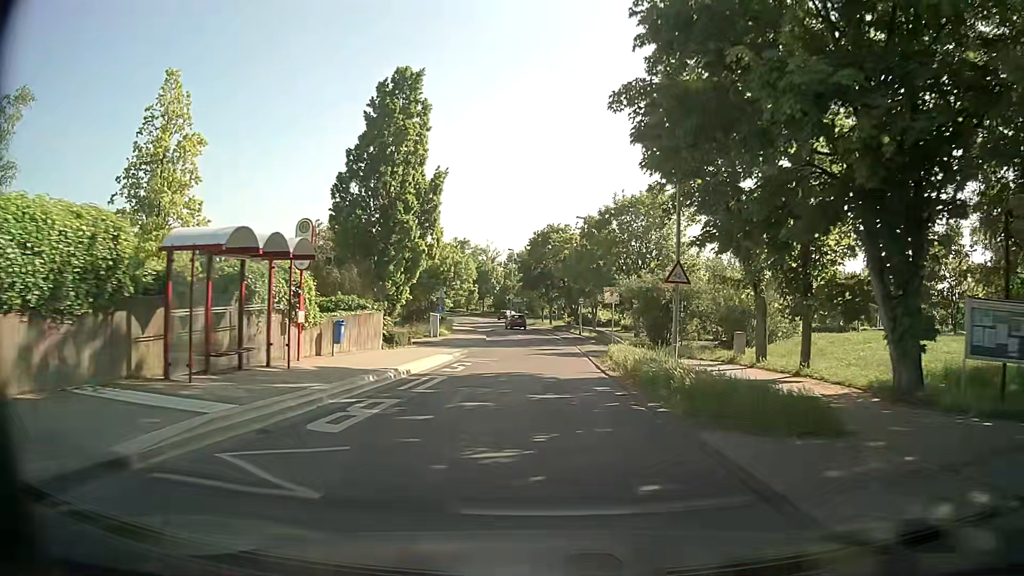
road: tertiary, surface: asphalt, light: Day
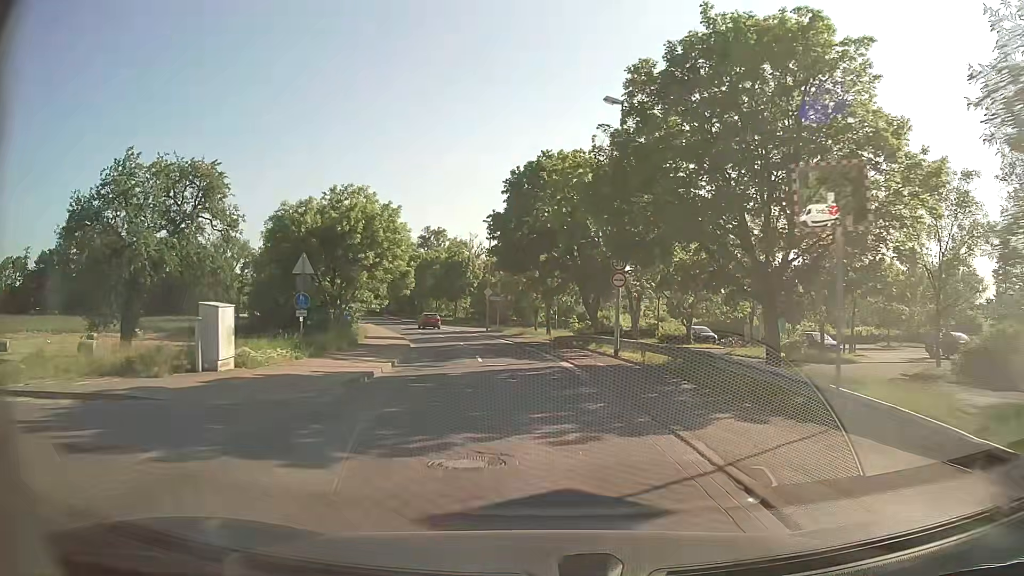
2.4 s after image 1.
(+0.2, +31.2) m; 0°
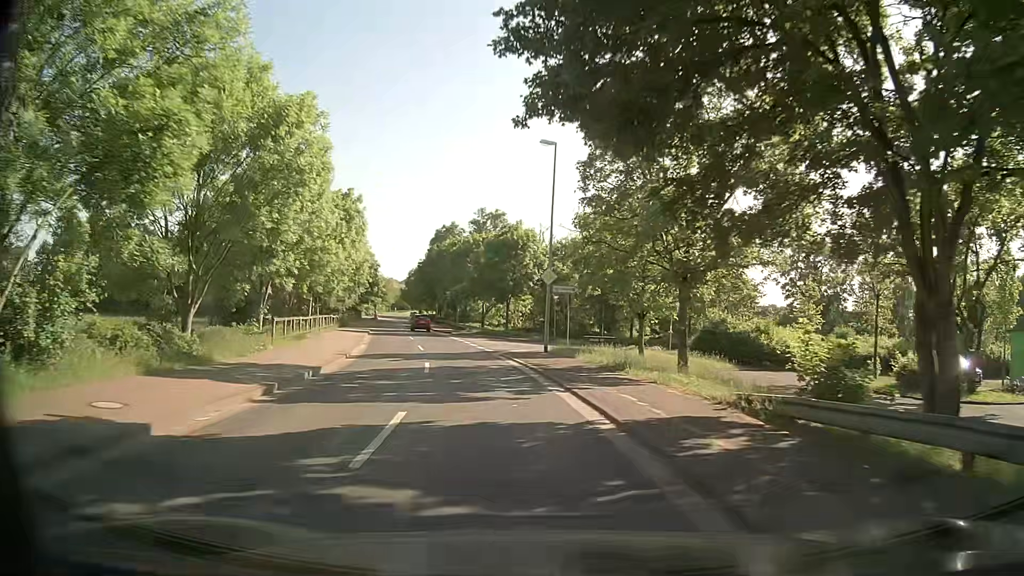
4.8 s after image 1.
(-1.3, +29.1) m; -7°
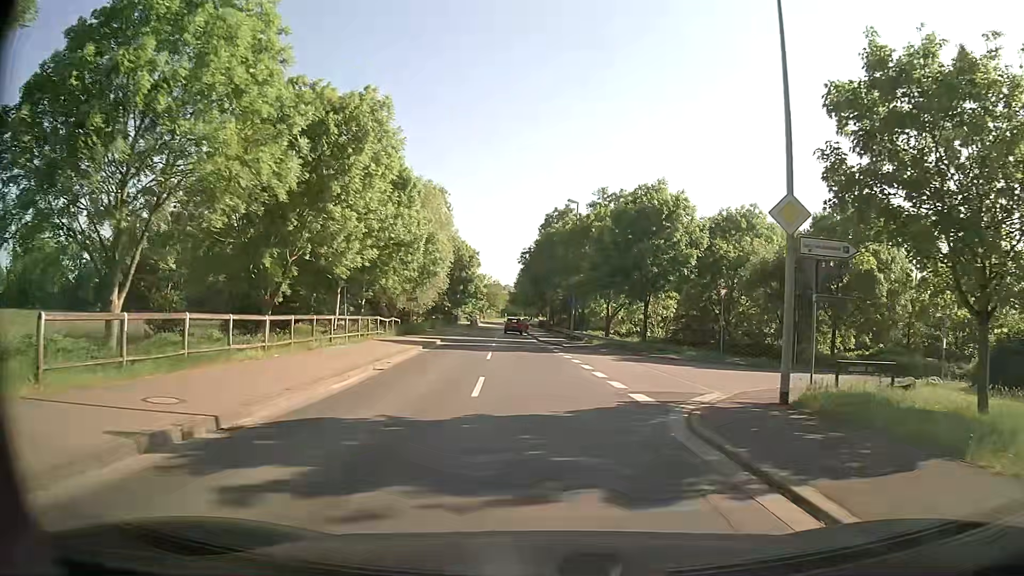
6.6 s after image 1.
(-1.8, +18.4) m; -10°
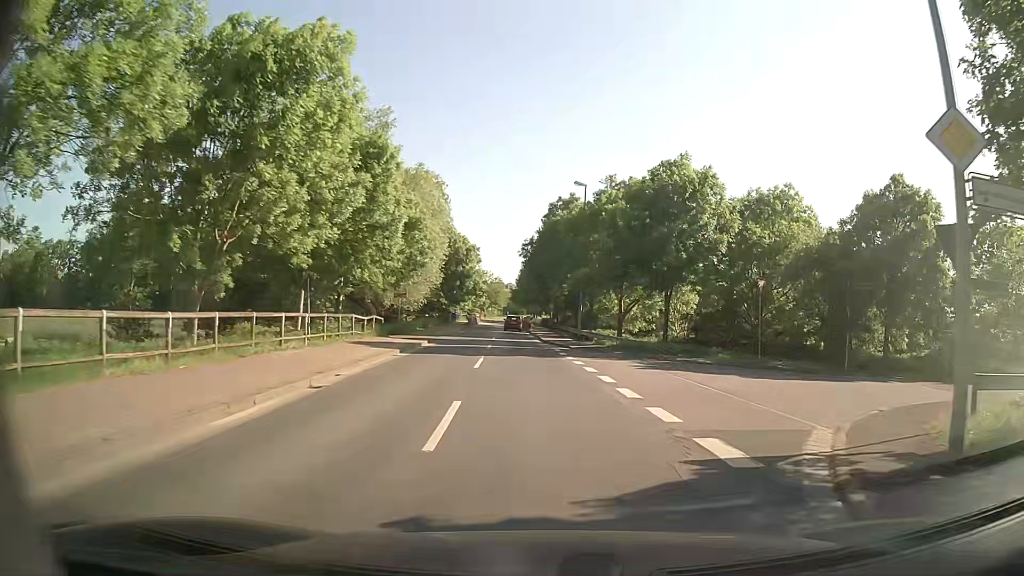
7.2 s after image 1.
(0.0, +5.4) m; -1°
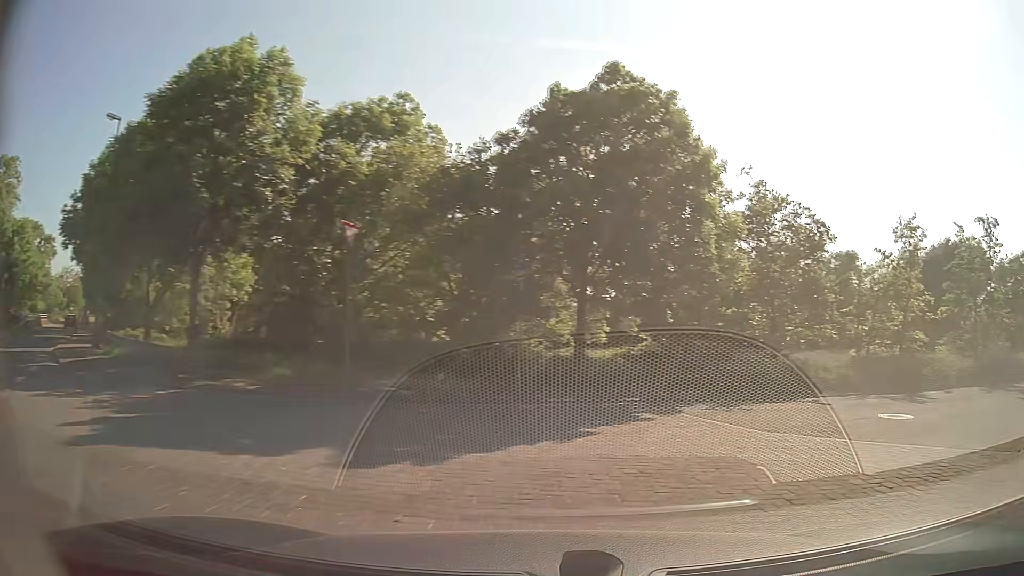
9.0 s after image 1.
(+3.0, +12.7) m; +37°
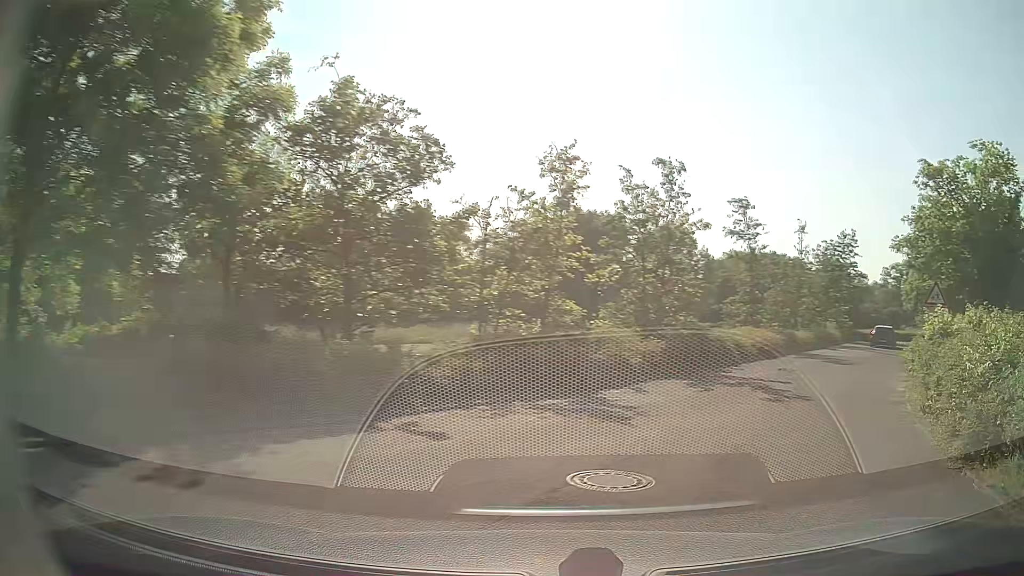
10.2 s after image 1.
(+2.2, +7.8) m; +32°
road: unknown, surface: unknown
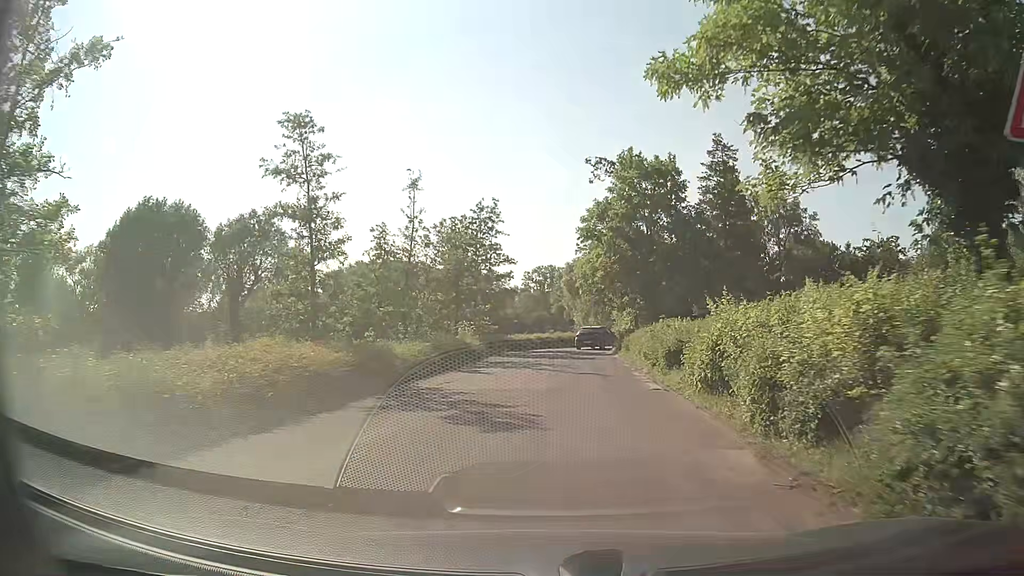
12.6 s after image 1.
(+7.1, +16.5) m; +32°
